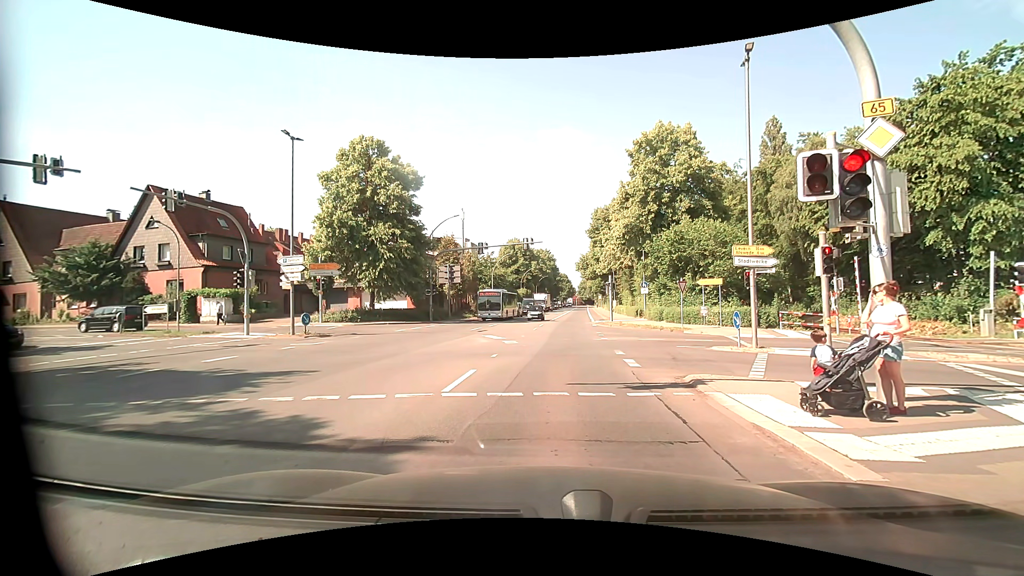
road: primary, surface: asphalt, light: Day
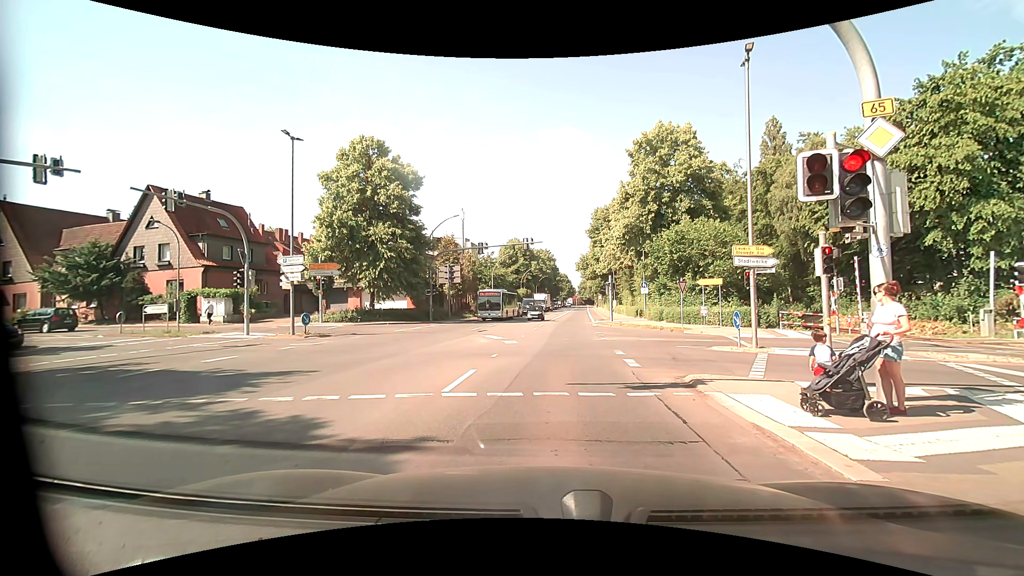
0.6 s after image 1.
(0.0, 0.0) m; 0°
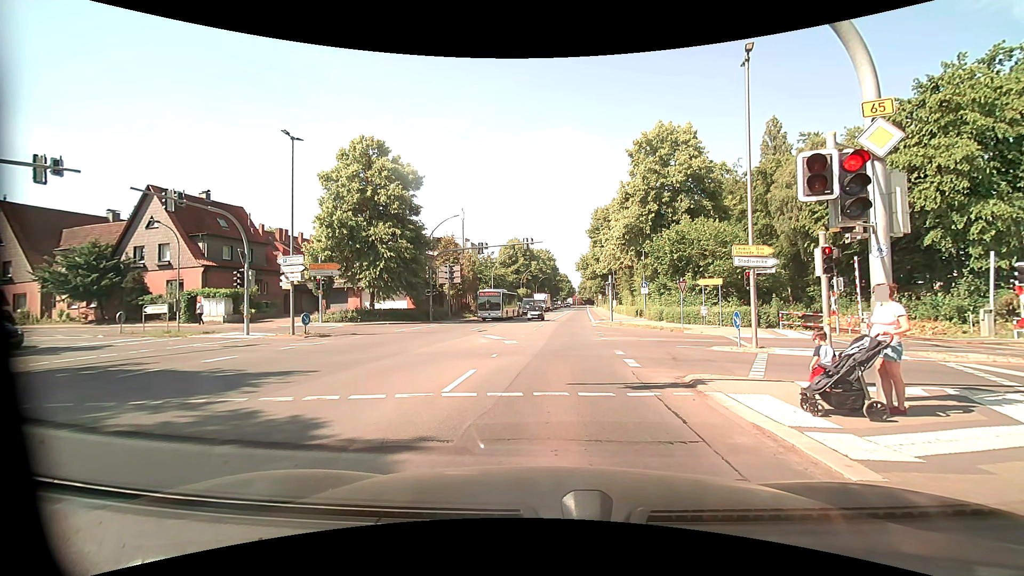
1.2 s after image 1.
(0.0, 0.0) m; 0°
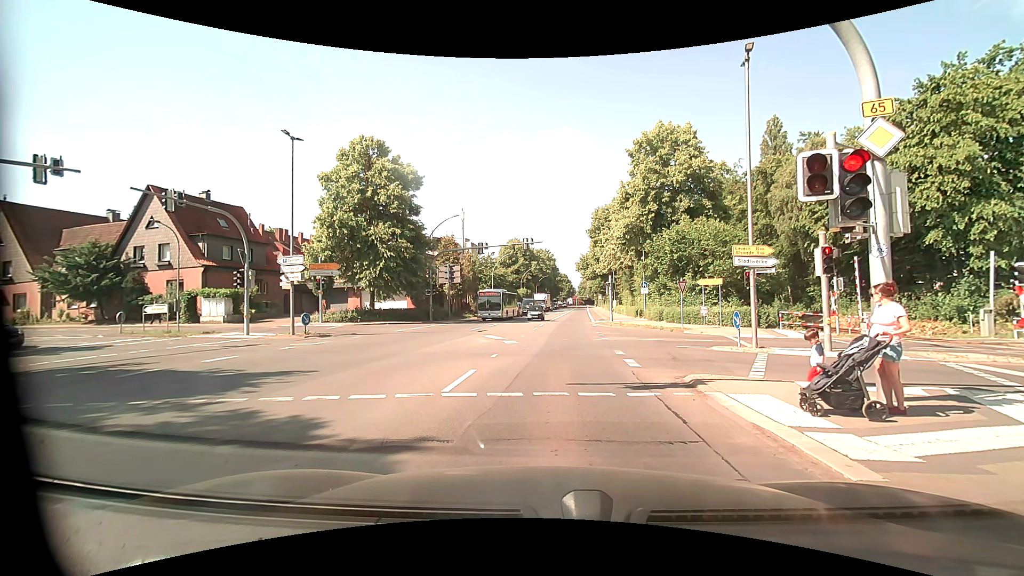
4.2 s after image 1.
(0.0, 0.0) m; 0°
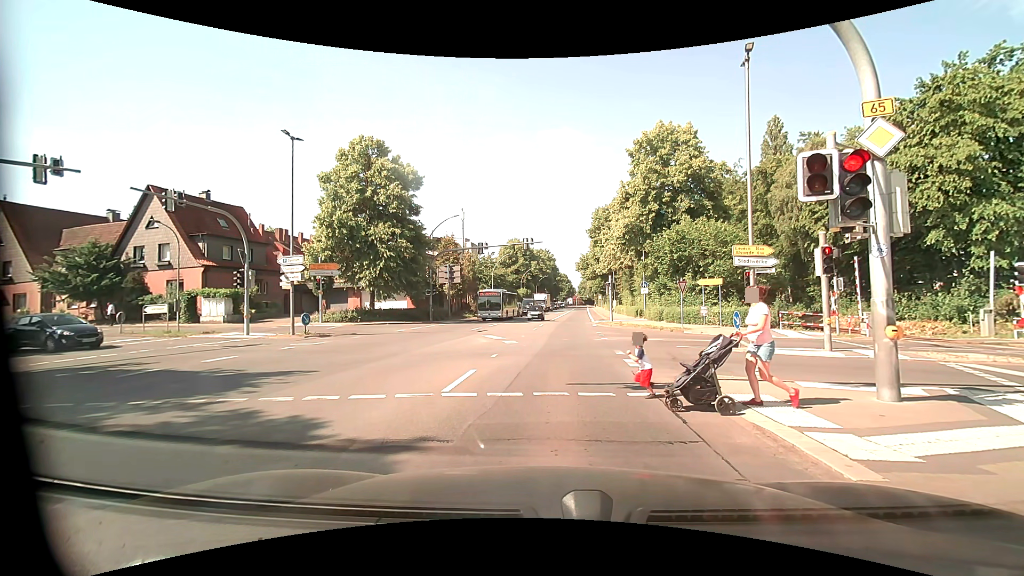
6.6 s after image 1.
(0.0, 0.0) m; 0°
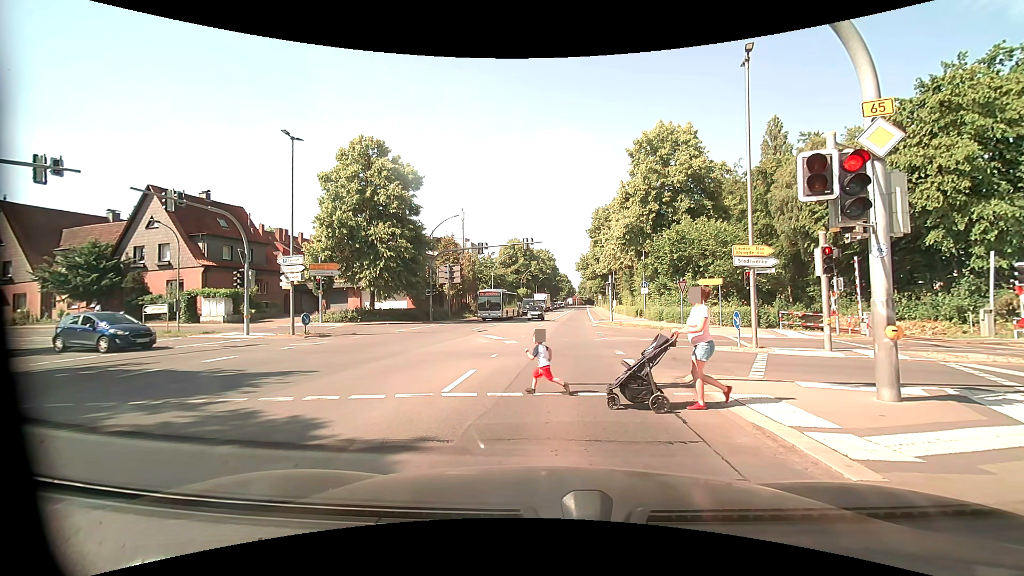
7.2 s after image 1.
(0.0, 0.0) m; 0°
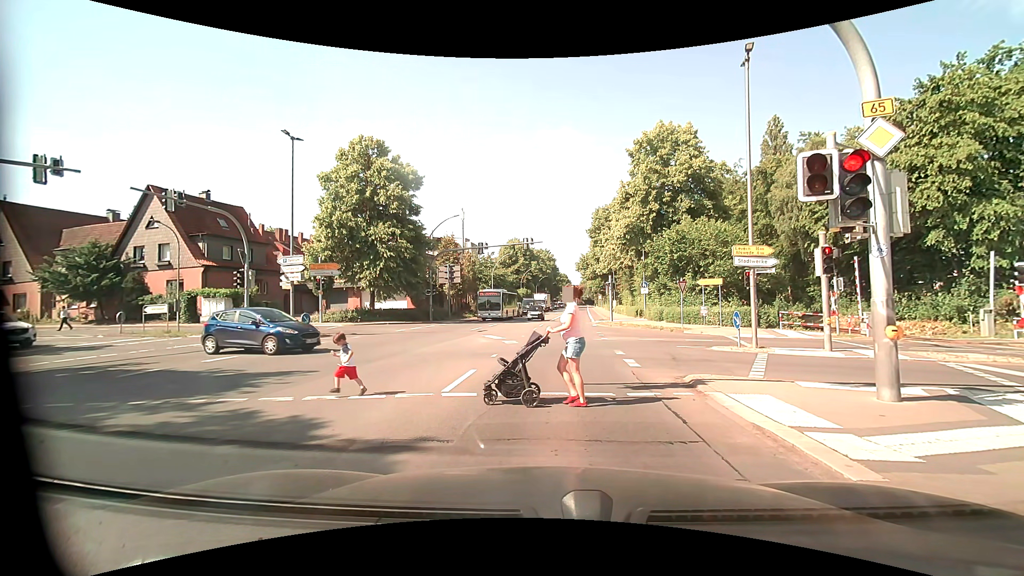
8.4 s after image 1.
(0.0, 0.0) m; 0°
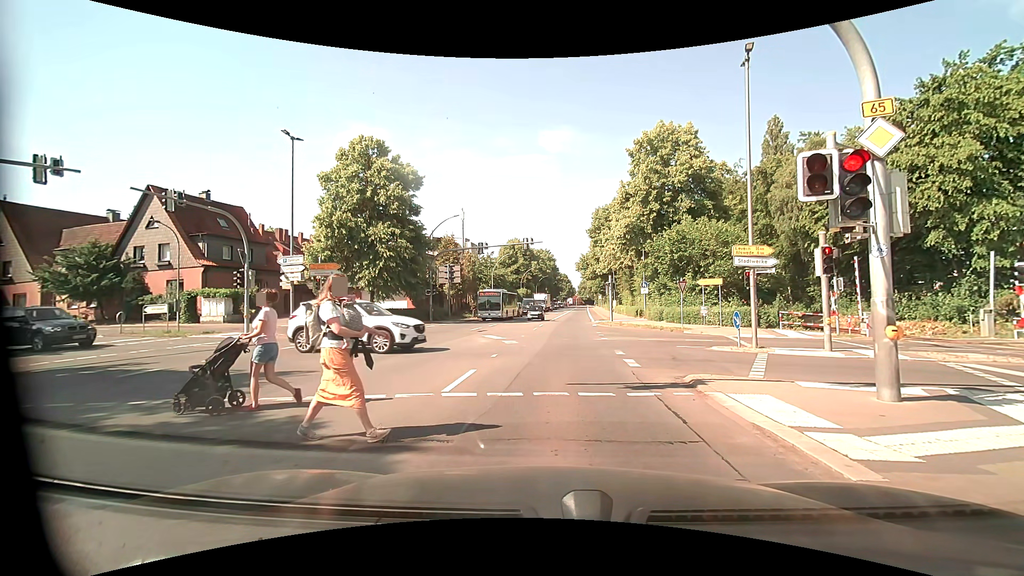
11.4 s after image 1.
(0.0, 0.0) m; 0°
(0, +10) (+1, +20) (+1, +30) (+2, +40) (+3, +50) (+4, +60) (+4, +70) (+5, +80) (+6, +90) (+7, +100) m
